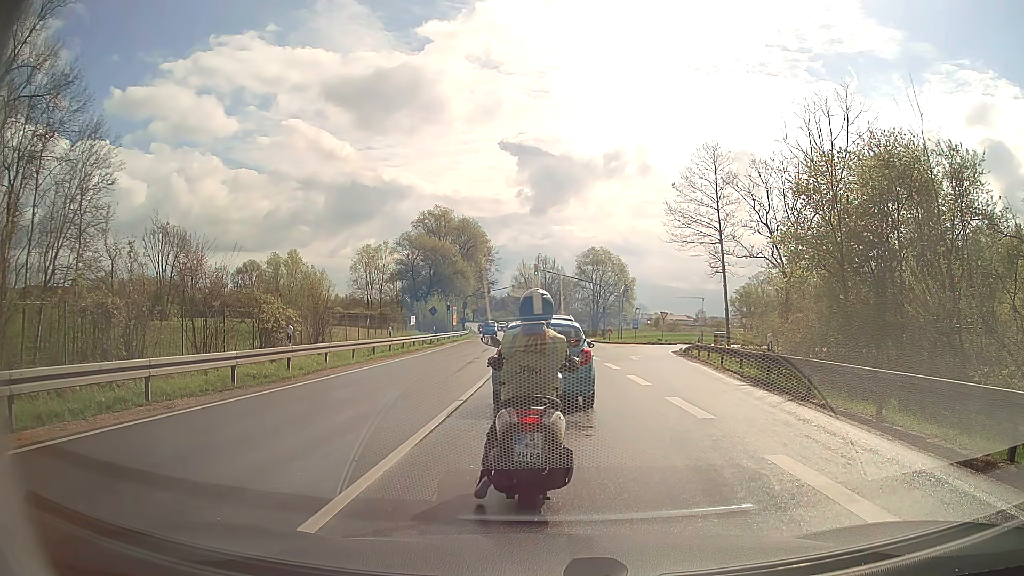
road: secondary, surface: asphalt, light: Day
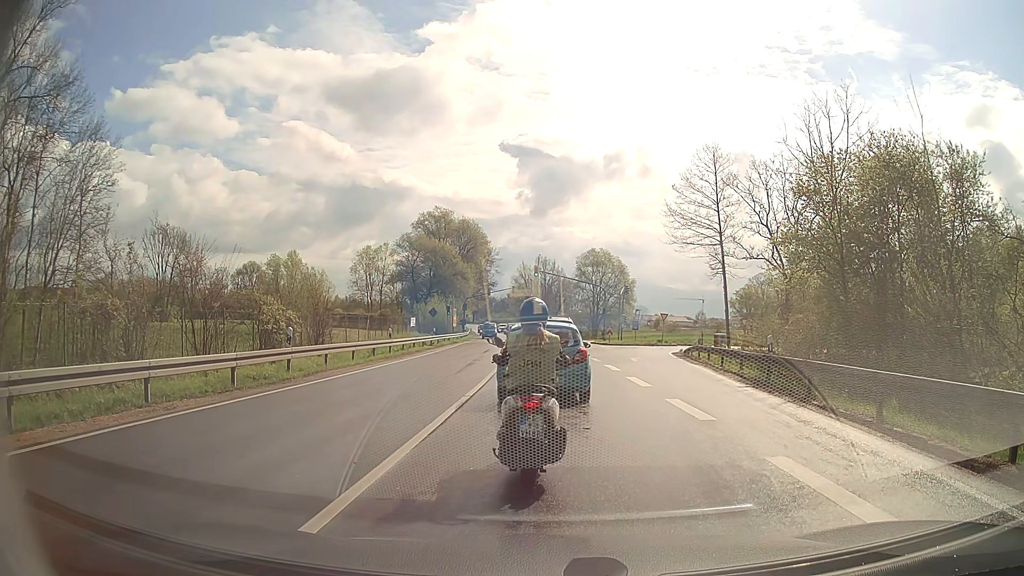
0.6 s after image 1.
(0.0, 0.0) m; 0°
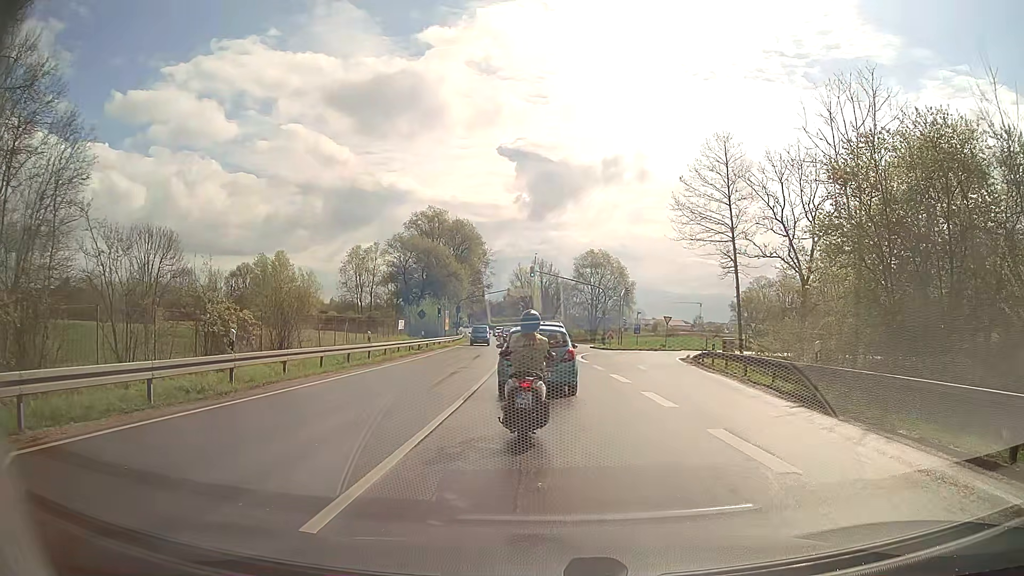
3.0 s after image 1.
(-0.1, +3.9) m; 0°
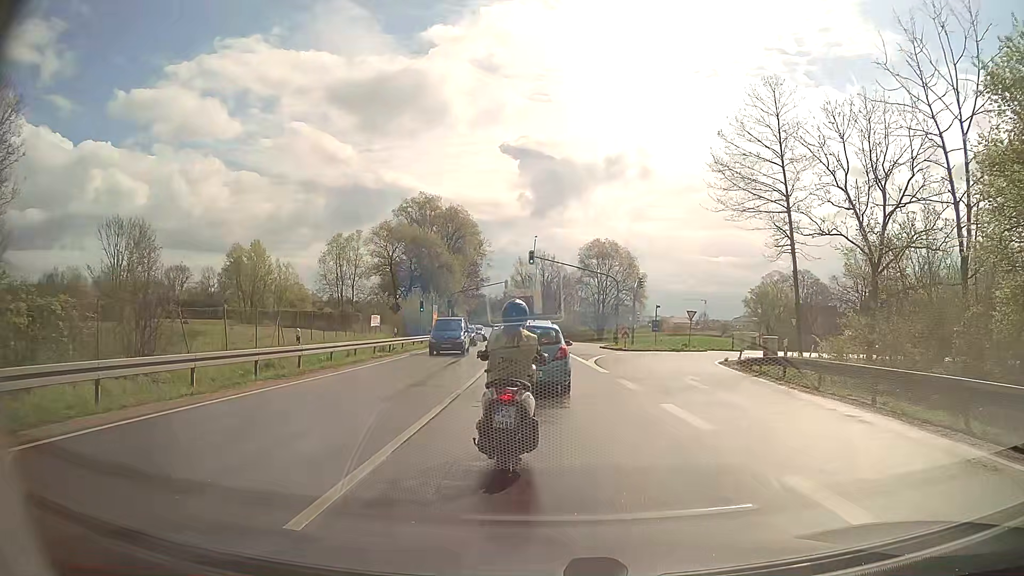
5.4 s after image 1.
(-0.3, +9.5) m; -1°
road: secondary_link
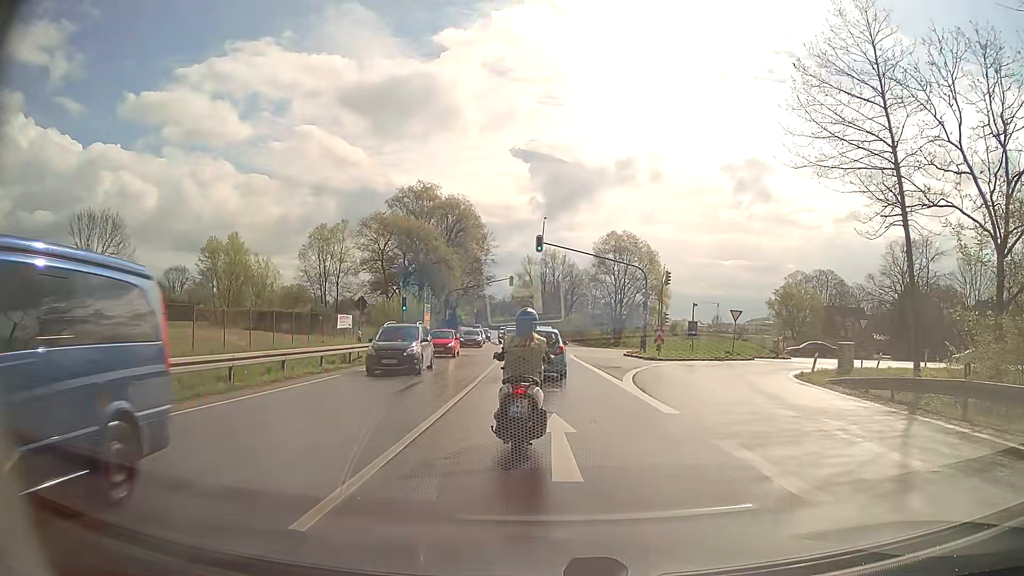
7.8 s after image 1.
(-0.2, +9.8) m; -2°
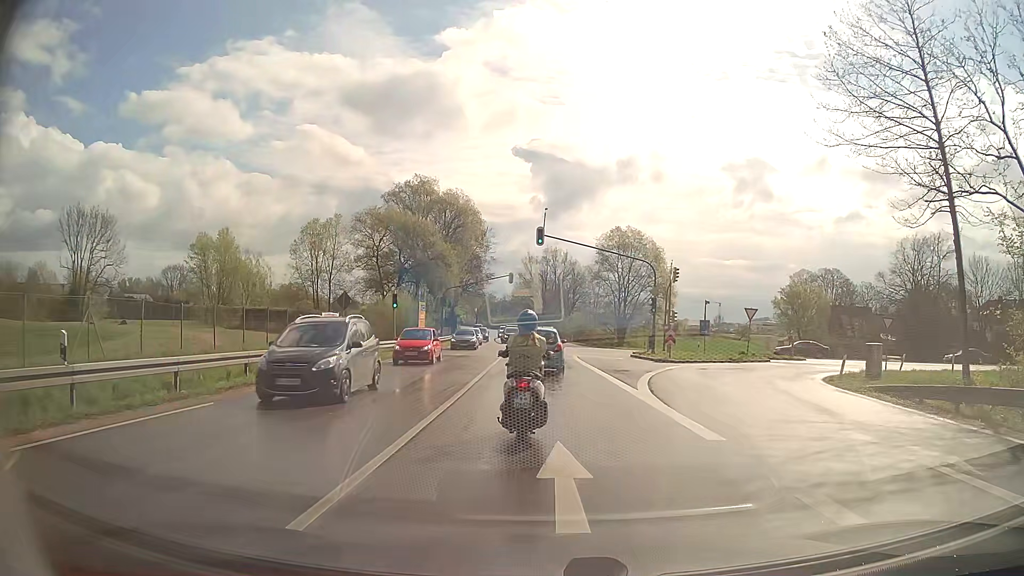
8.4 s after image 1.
(0.0, +3.0) m; 0°
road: secondary
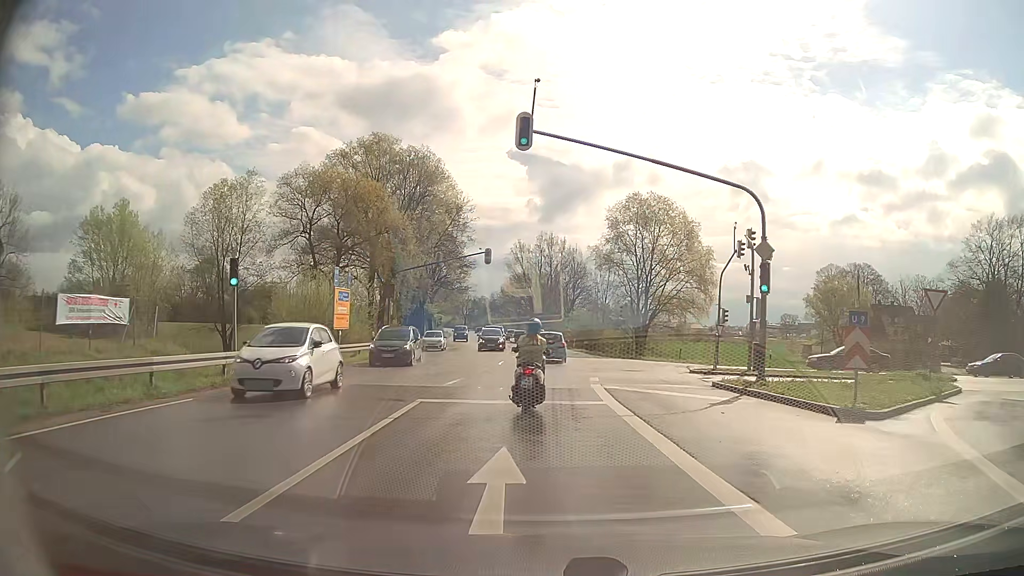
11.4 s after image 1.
(+0.3, +20.8) m; +1°
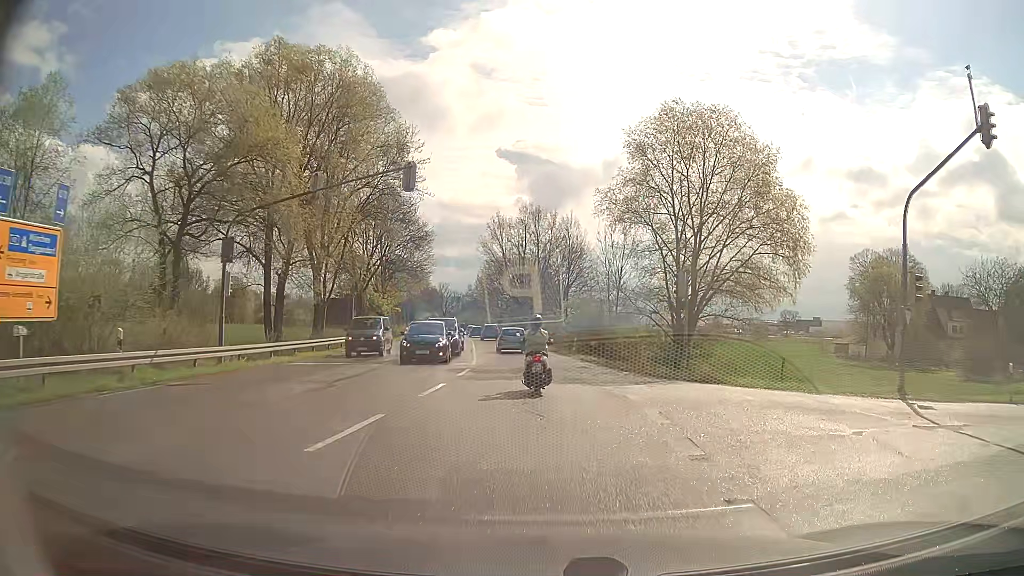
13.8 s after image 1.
(+0.3, +23.0) m; +1°
(0, +10) (0, +20) (-1, +30) (-2, +40) (-3, +50) (-4, +60) (-5, +70) (-7, +80) (-8, +89) (-10, +99) m
